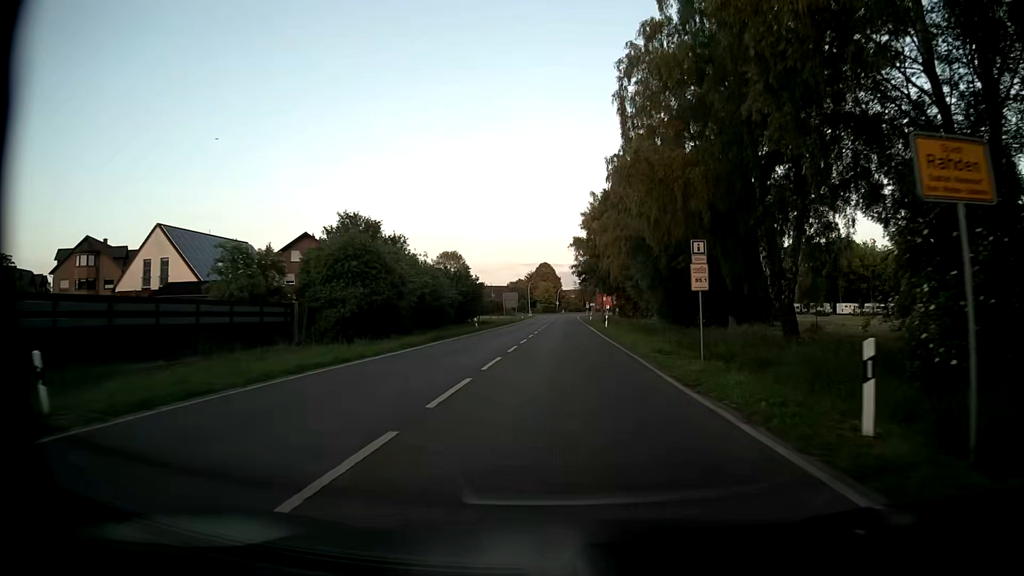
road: tertiary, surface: asphalt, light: Day
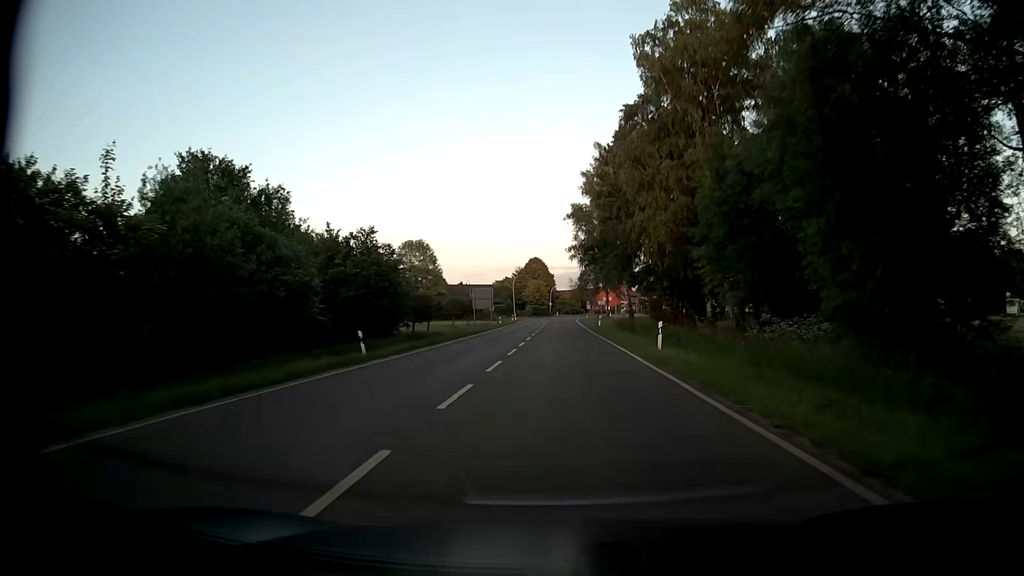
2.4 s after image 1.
(+0.1, +31.6) m; 0°
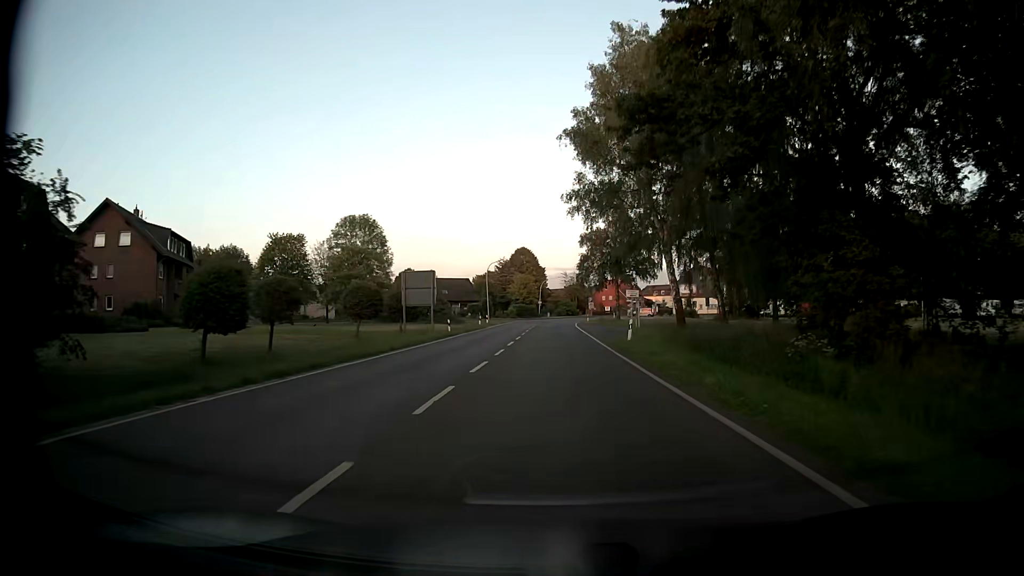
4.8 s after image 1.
(+0.2, +31.7) m; +1°
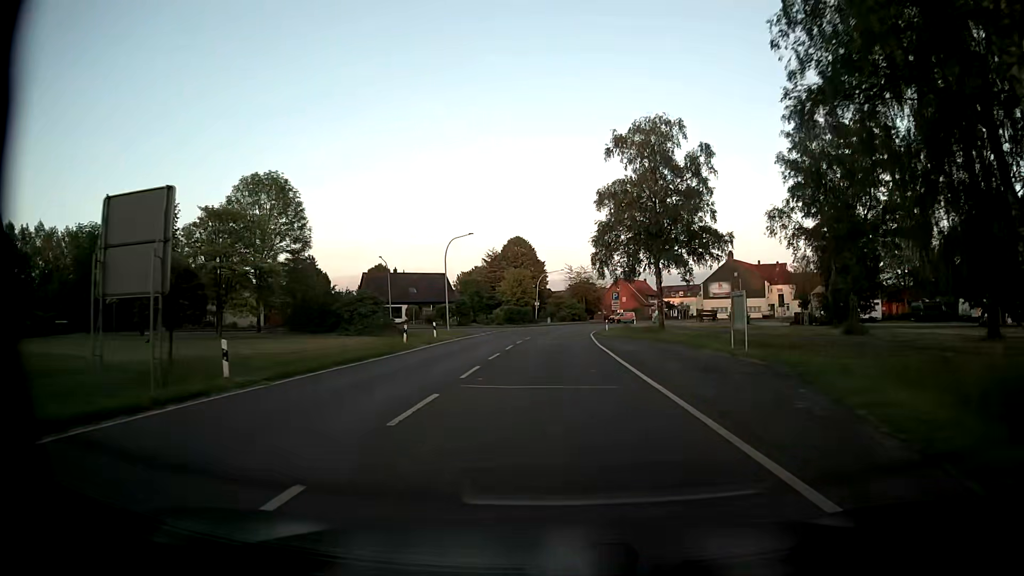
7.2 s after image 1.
(0.0, +31.7) m; 0°
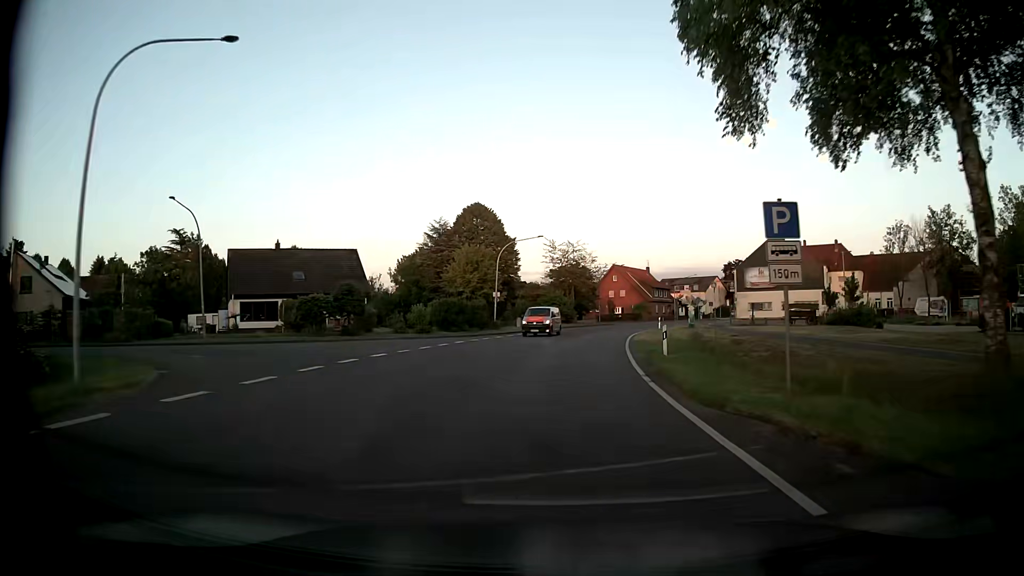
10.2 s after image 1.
(+0.3, +39.5) m; +2°
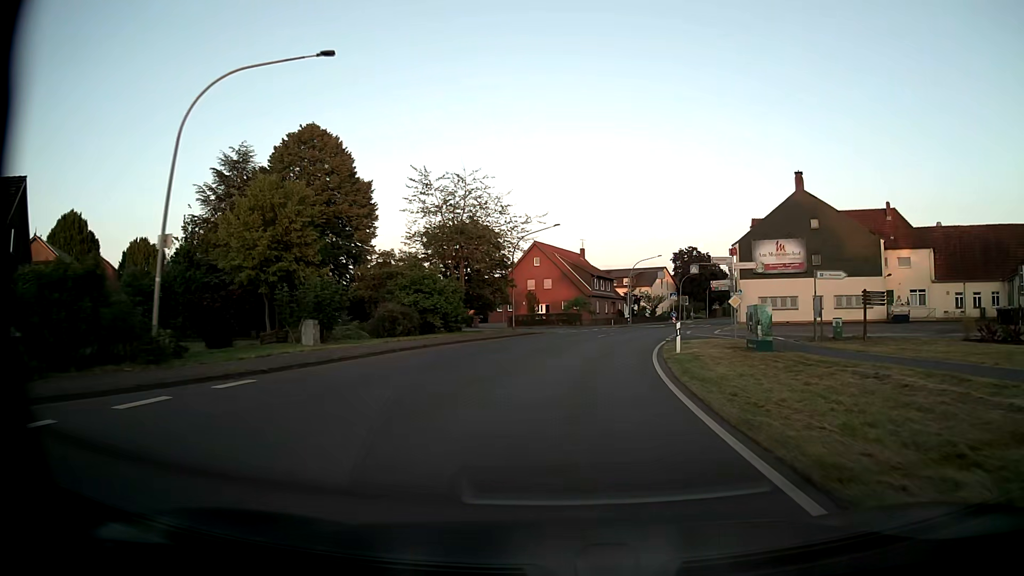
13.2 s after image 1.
(+2.2, +39.5) m; +7°
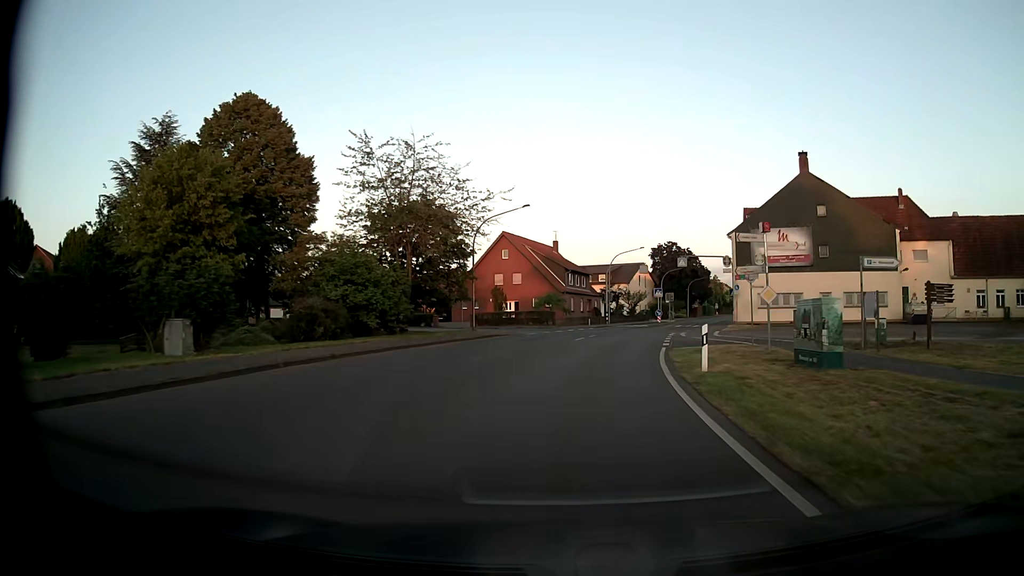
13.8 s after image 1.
(+0.2, +7.9) m; +3°
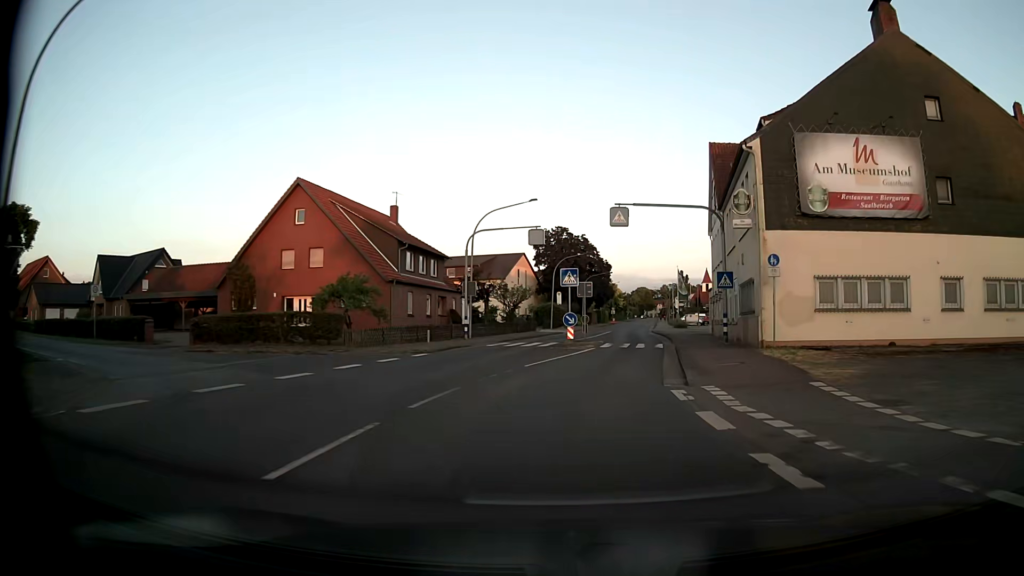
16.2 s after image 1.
(+2.7, +31.4) m; +10°
(0, +10) (+1, +20) (+3, +30) (+4, +40) (+5, +50) (+6, +60) (+8, +70) (+9, +79) (+11, +89) (+12, +99) m
